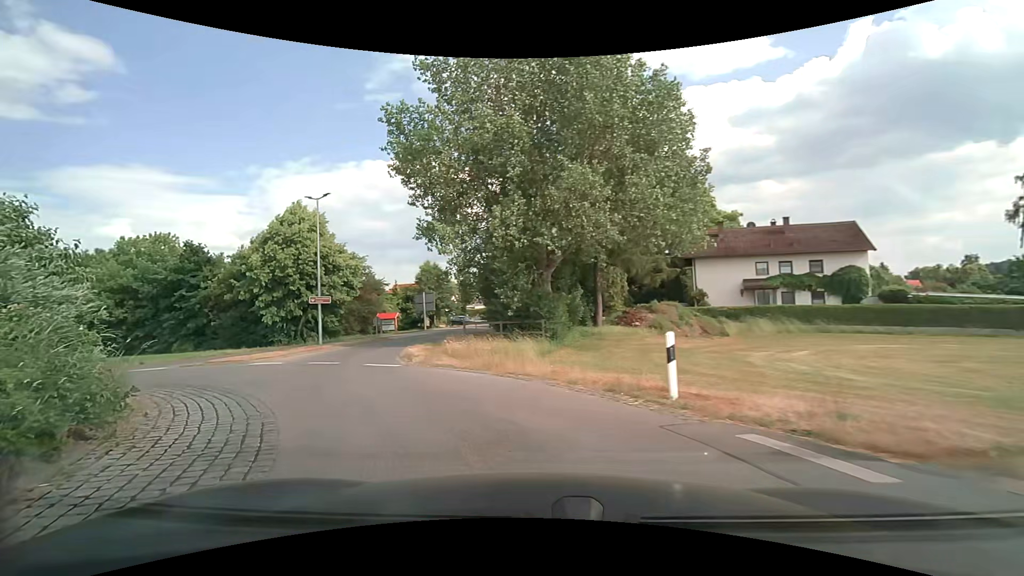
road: tertiary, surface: asphalt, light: Day
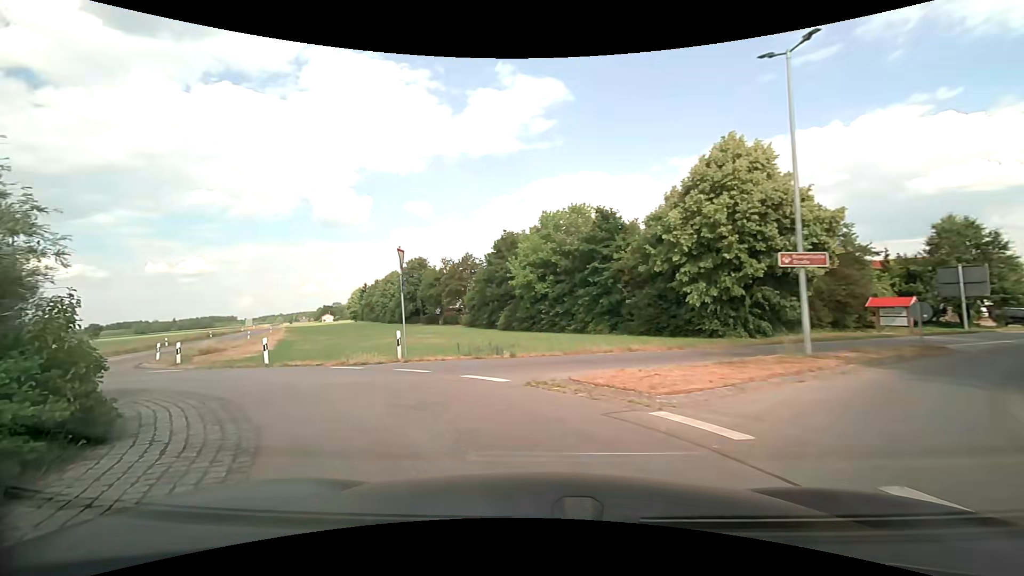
(-5.5, +12.8) m; -45°
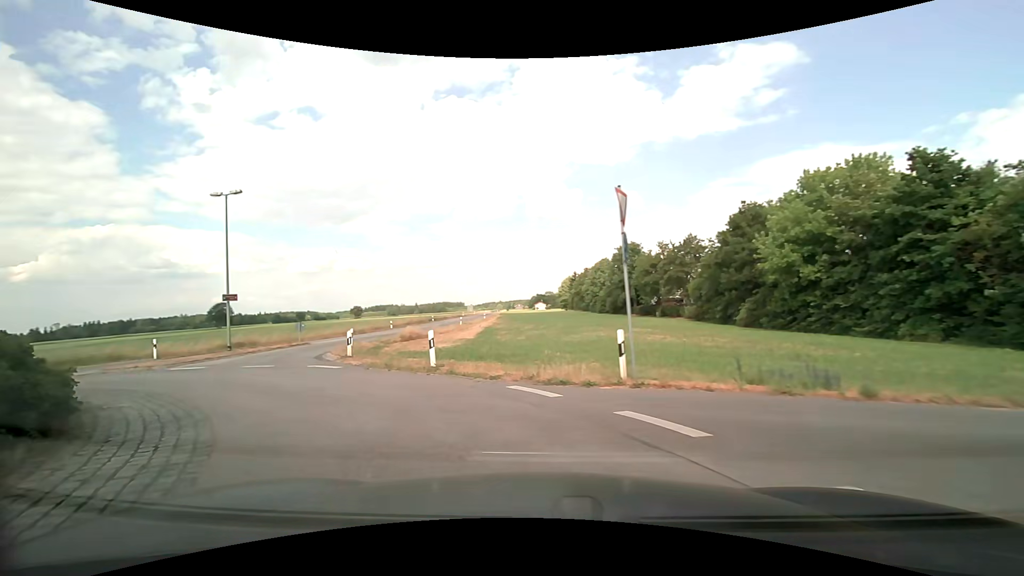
(-1.5, +7.0) m; -25°
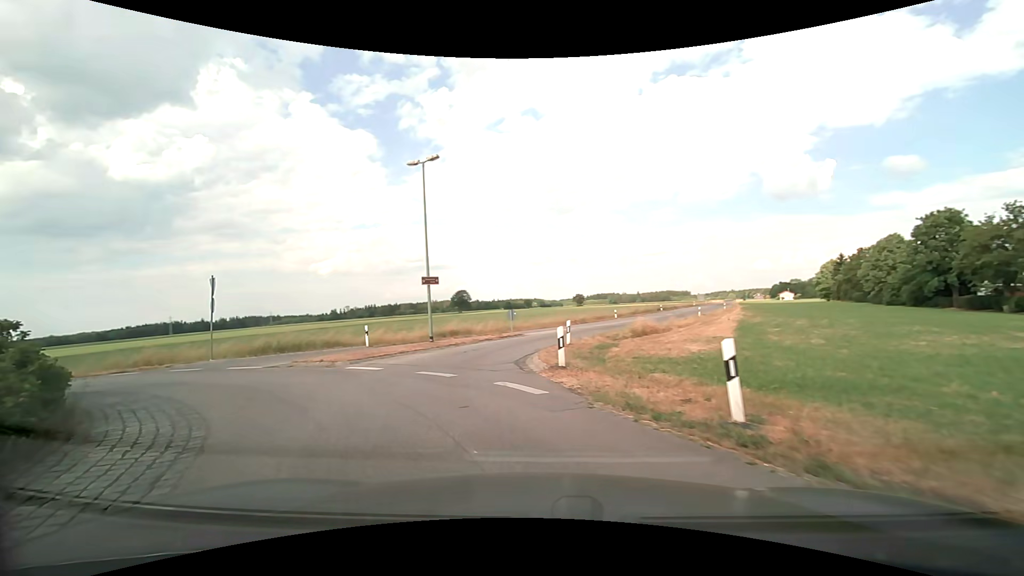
(-1.4, +6.8) m; -23°
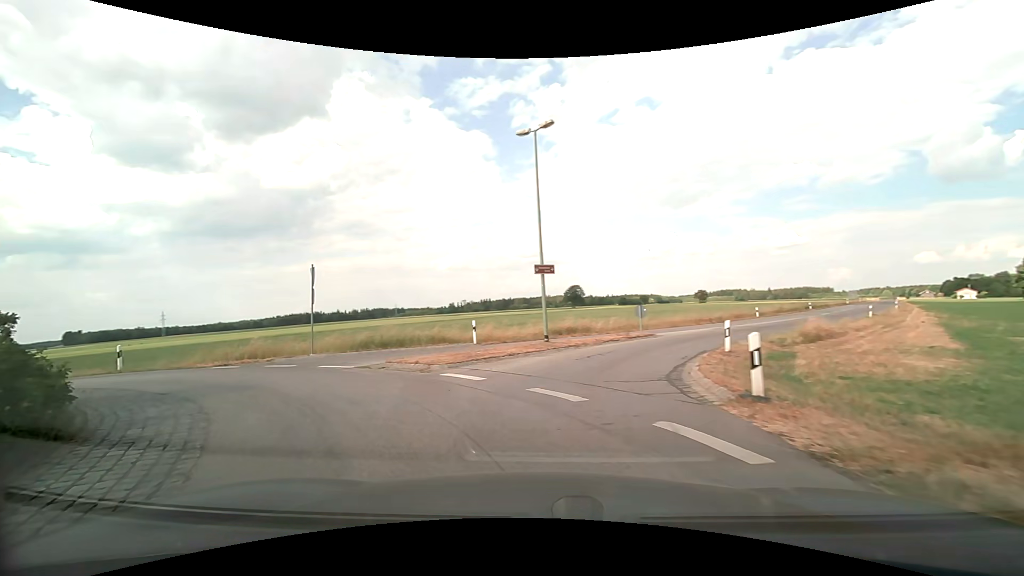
(-0.4, +3.5) m; -14°
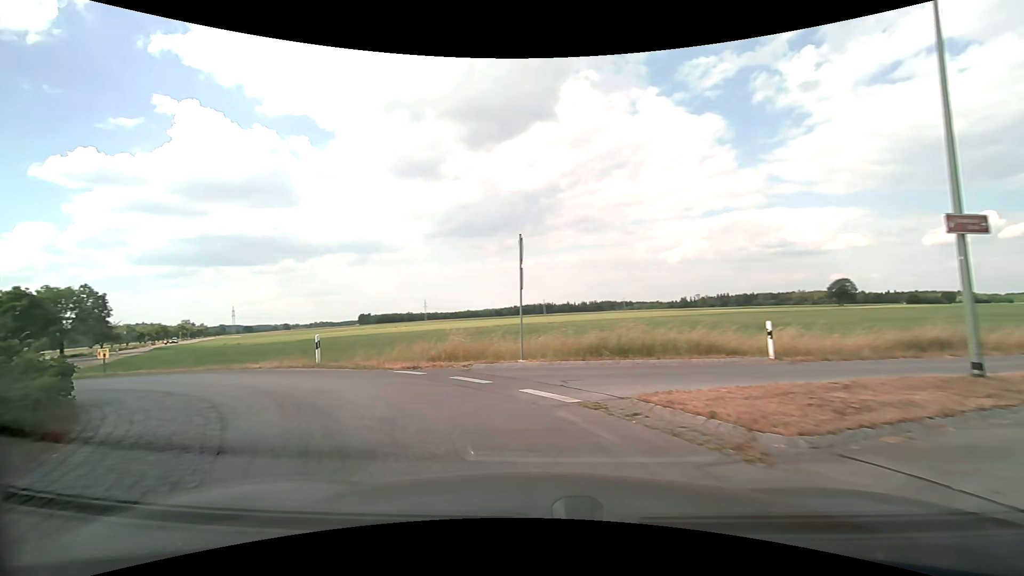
(-1.6, +7.0) m; -25°
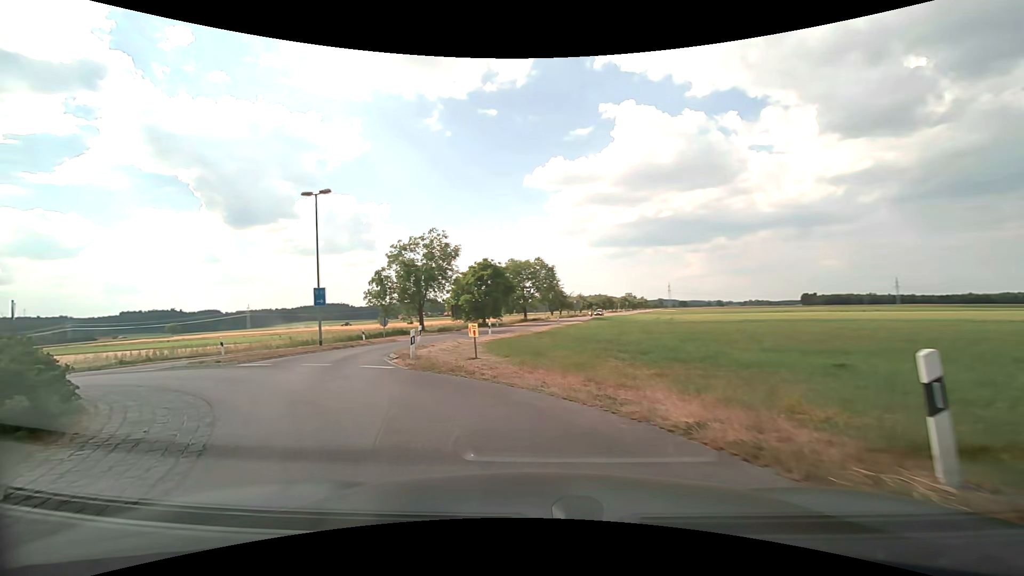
(-5.3, +12.4) m; -47°
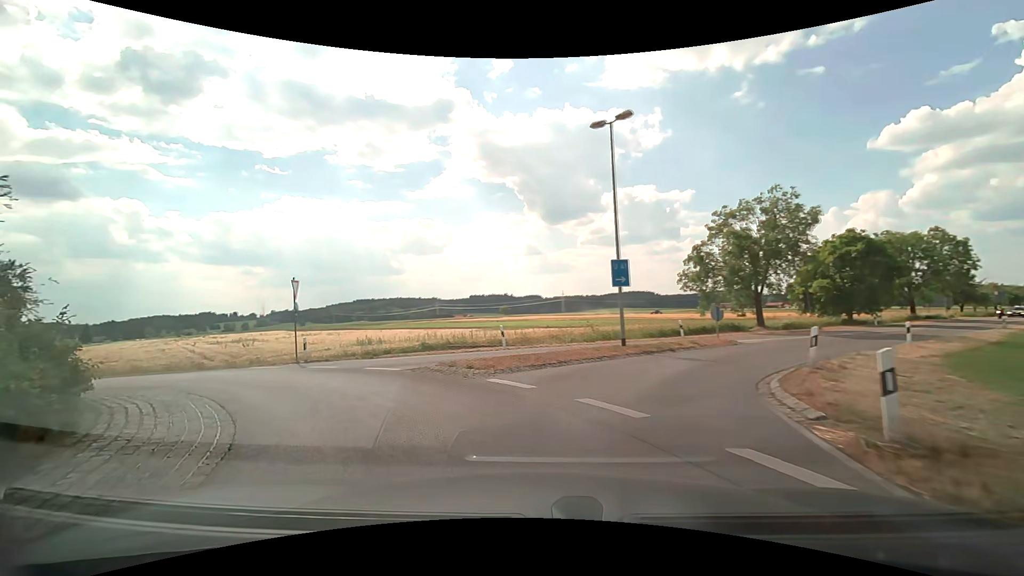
(-2.8, +9.3) m; -34°
(-3, +9) (-11, +15) (-21, +17) (-31, +18) (-39, +22) (-47, +28) (-55, +35) (-62, +42) (-69, +49) (-76, +56) m
